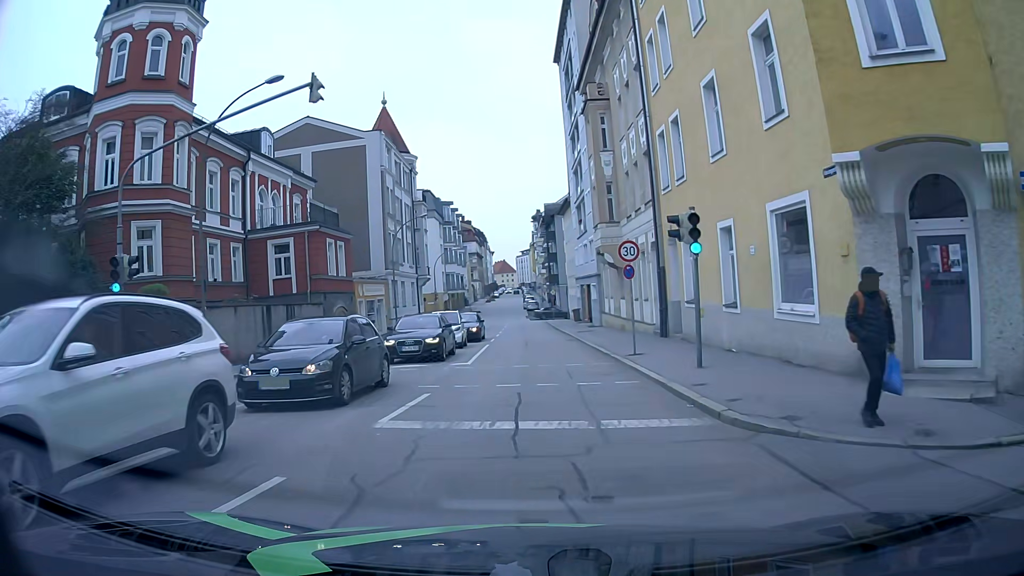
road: tertiary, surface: asphalt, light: Day
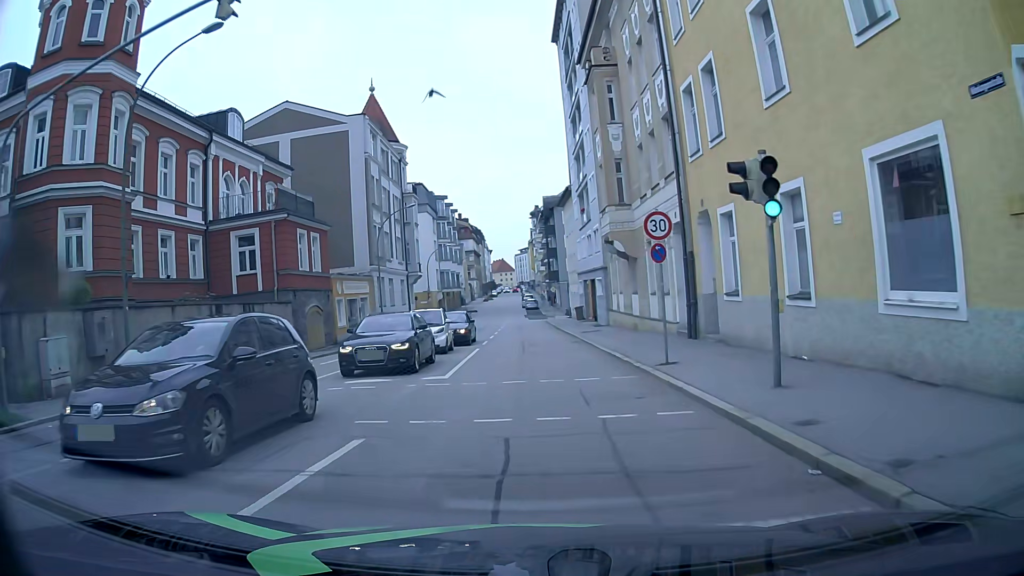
(0.0, +4.5) m; -1°
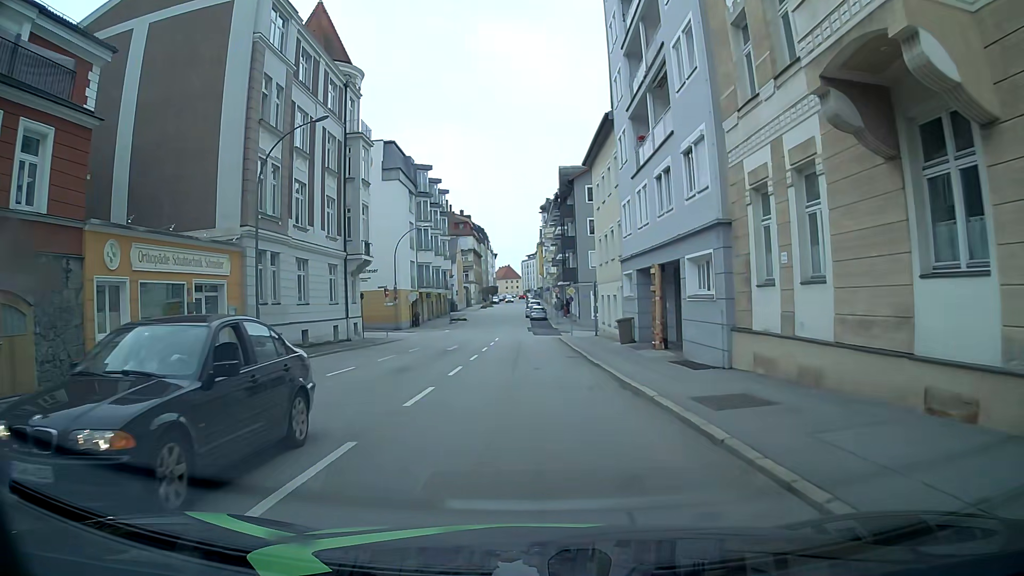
(+0.1, +22.7) m; 0°
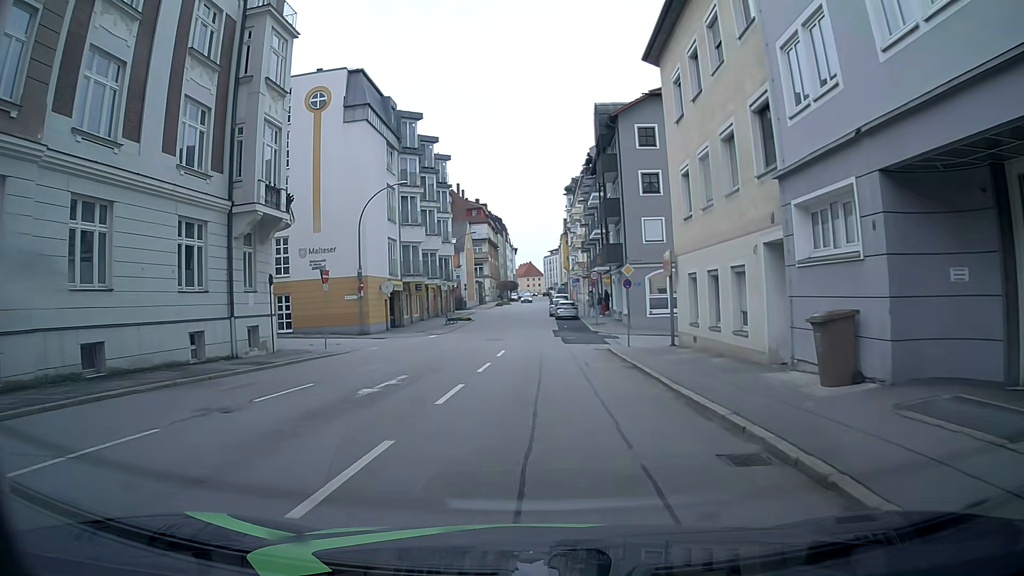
(-0.2, +18.1) m; -2°
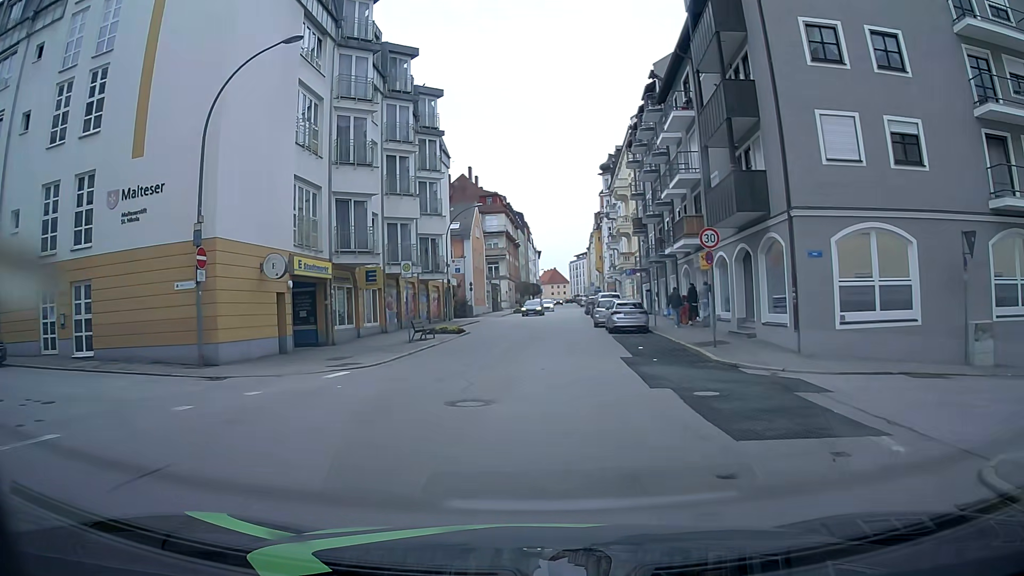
(-0.5, +22.3) m; -3°
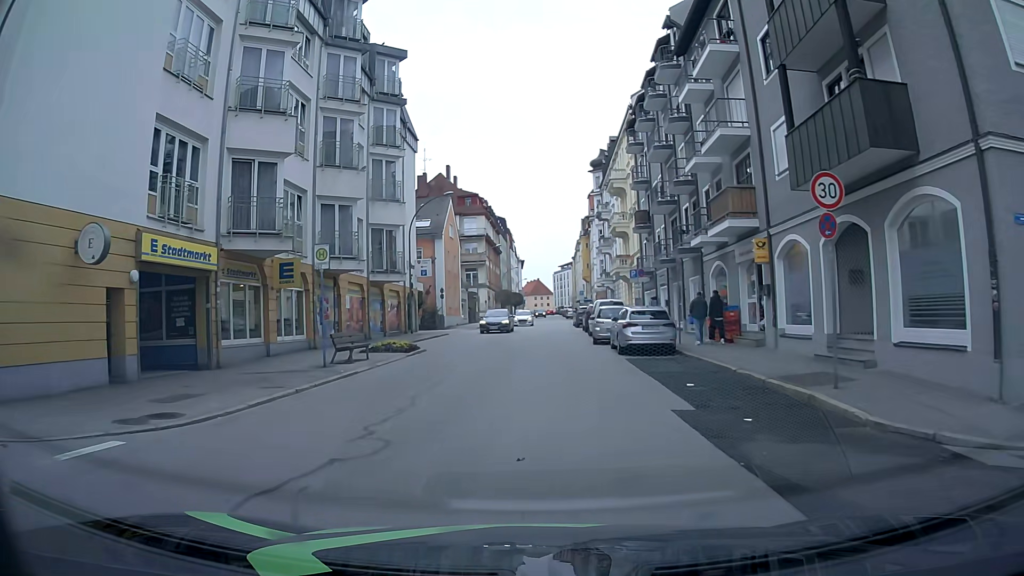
(+0.3, +8.9) m; +2°
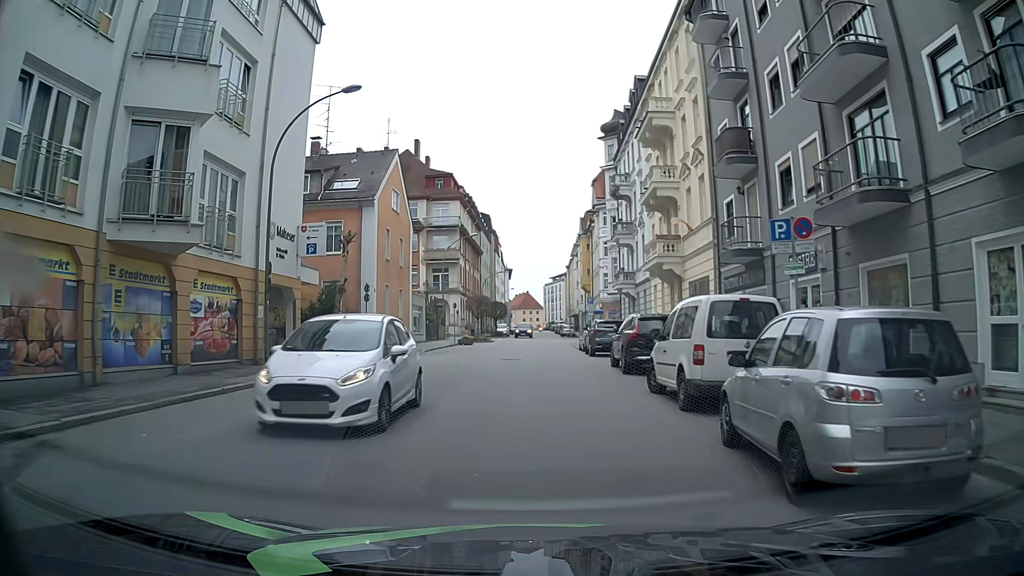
(+0.3, +21.5) m; +2°
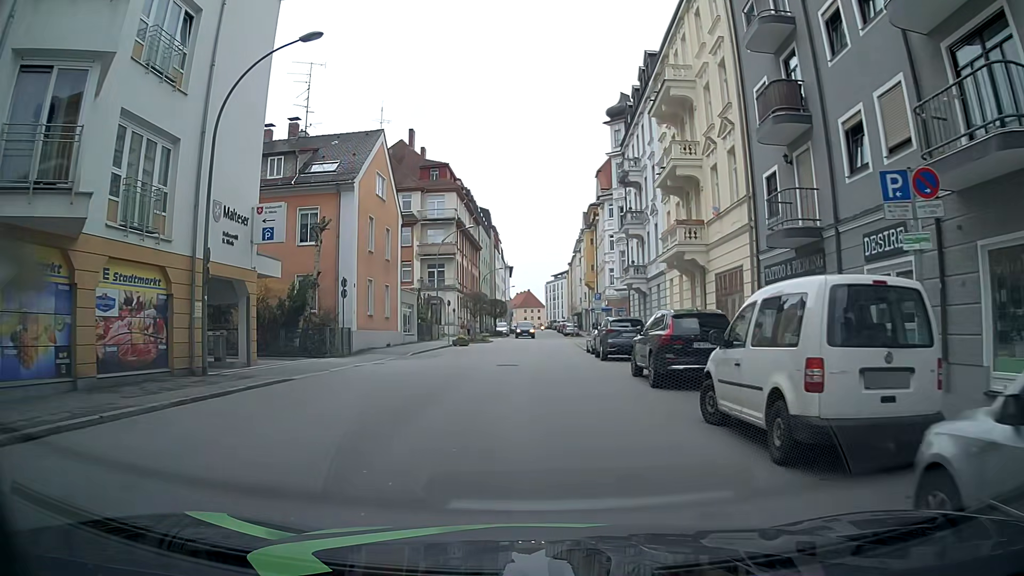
(-0.1, +4.3) m; -2°
(0, +10) (0, +20) (+1, +30) (+1, +40) (+1, +50) (+2, +60) (+2, +70) (+2, +80) (+2, +90) (+2, +100) m
